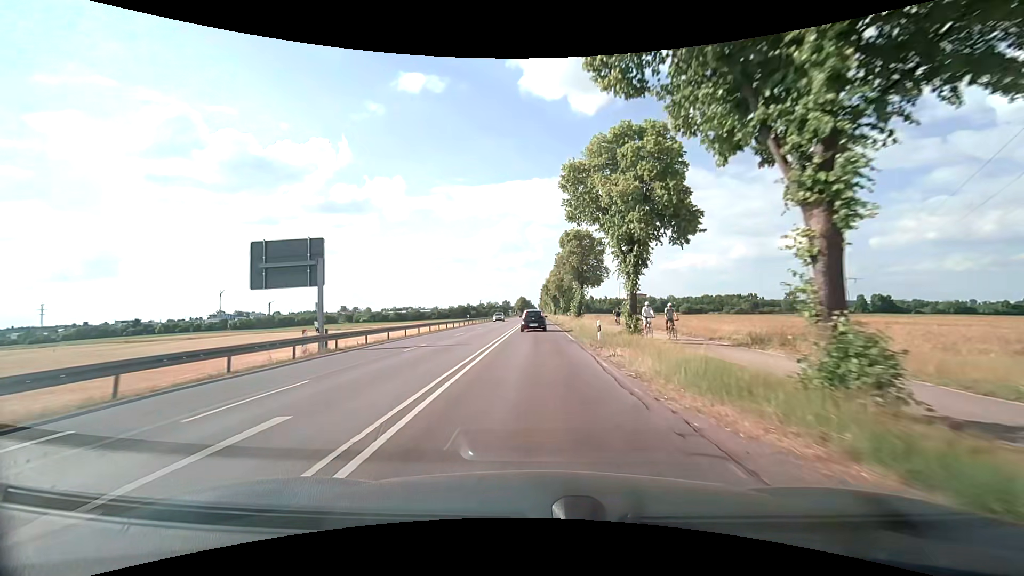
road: secondary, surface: asphalt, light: Day
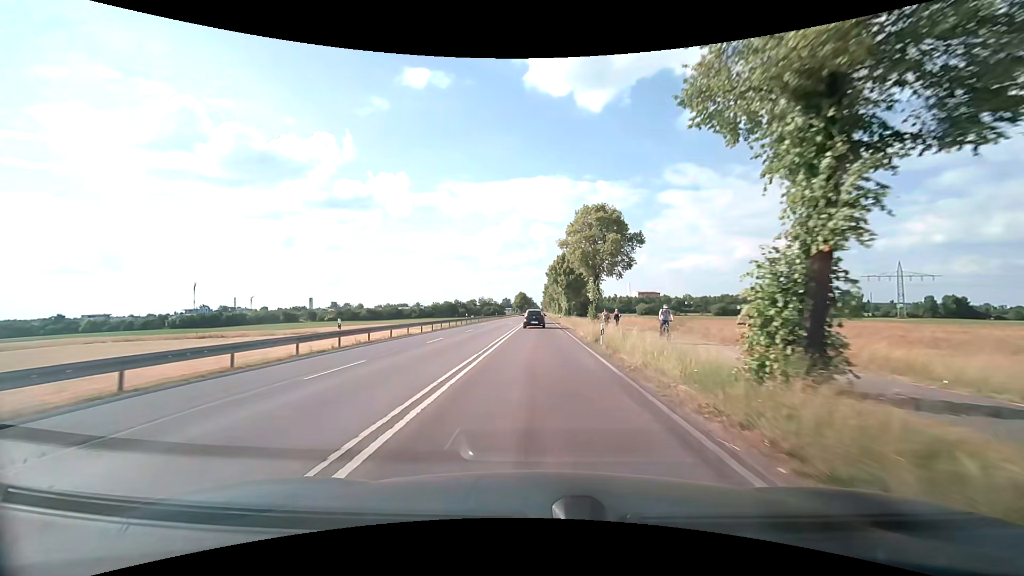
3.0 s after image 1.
(+0.1, +44.3) m; 0°
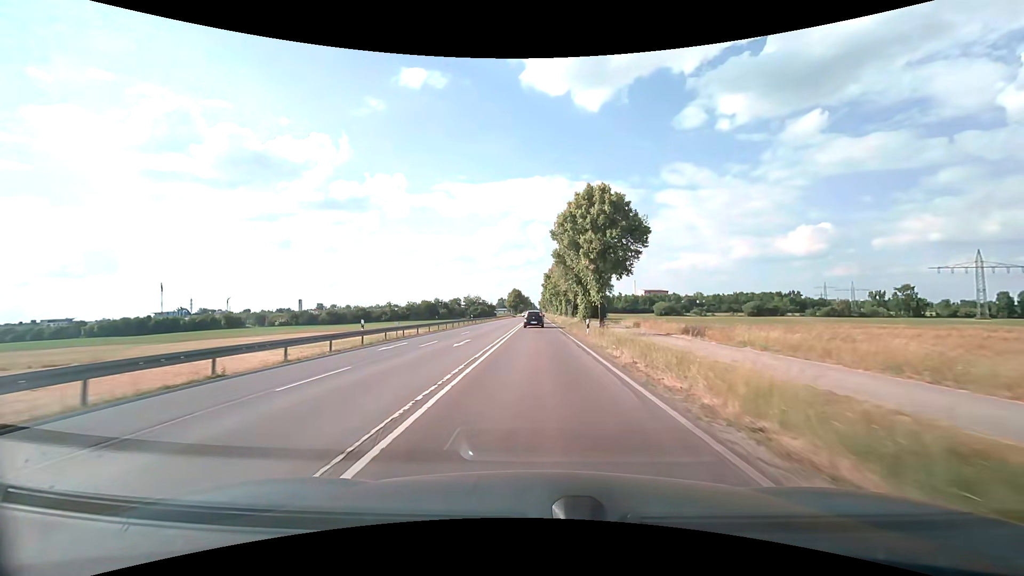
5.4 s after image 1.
(+0.1, +37.3) m; 0°
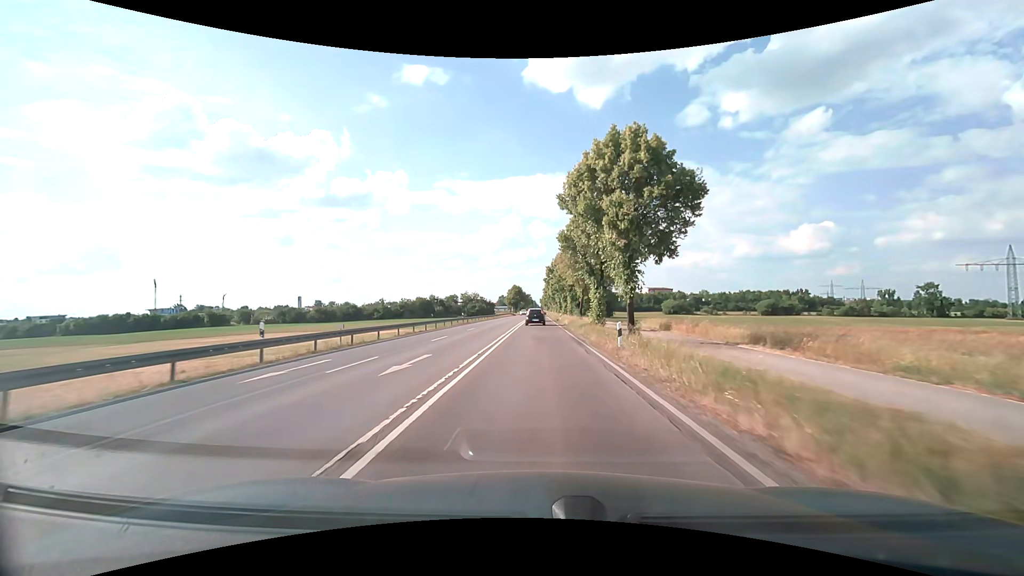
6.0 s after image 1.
(0.0, +9.8) m; 0°
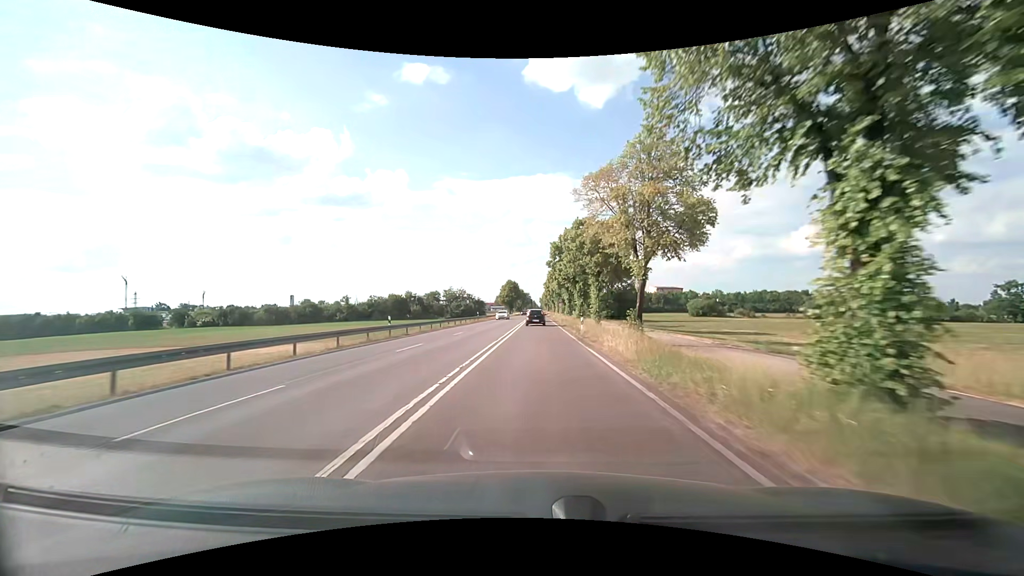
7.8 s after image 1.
(-0.1, +30.0) m; 0°
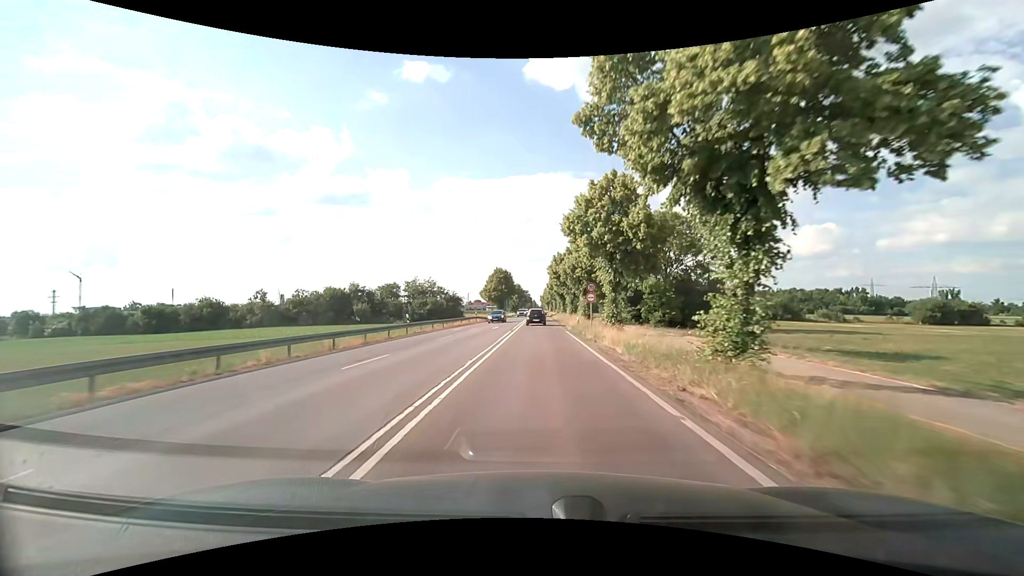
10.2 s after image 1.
(-0.1, +40.8) m; 0°
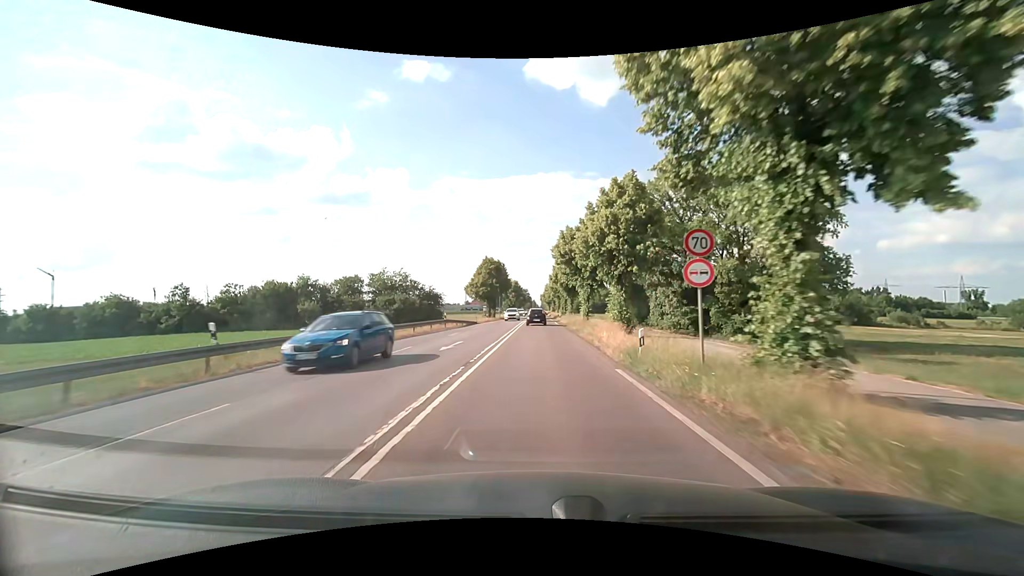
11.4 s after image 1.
(0.0, +20.7) m; 0°
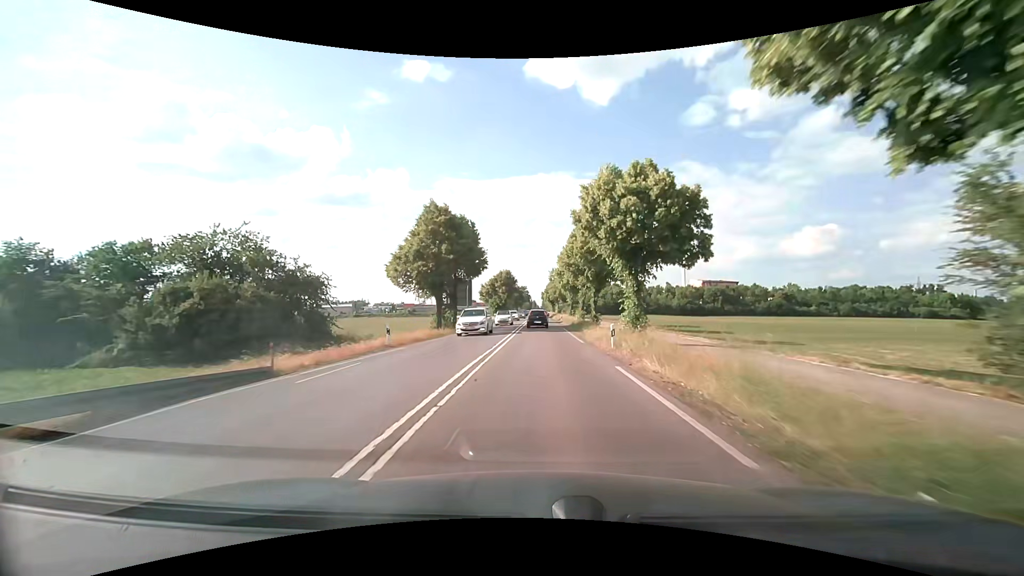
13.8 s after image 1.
(-0.2, +41.7) m; 0°
(0, +10) (0, +20) (0, +30) (0, +40) (0, +50) (0, +60) (0, +70) (0, +80) (0, +90) (+1, +100) m
